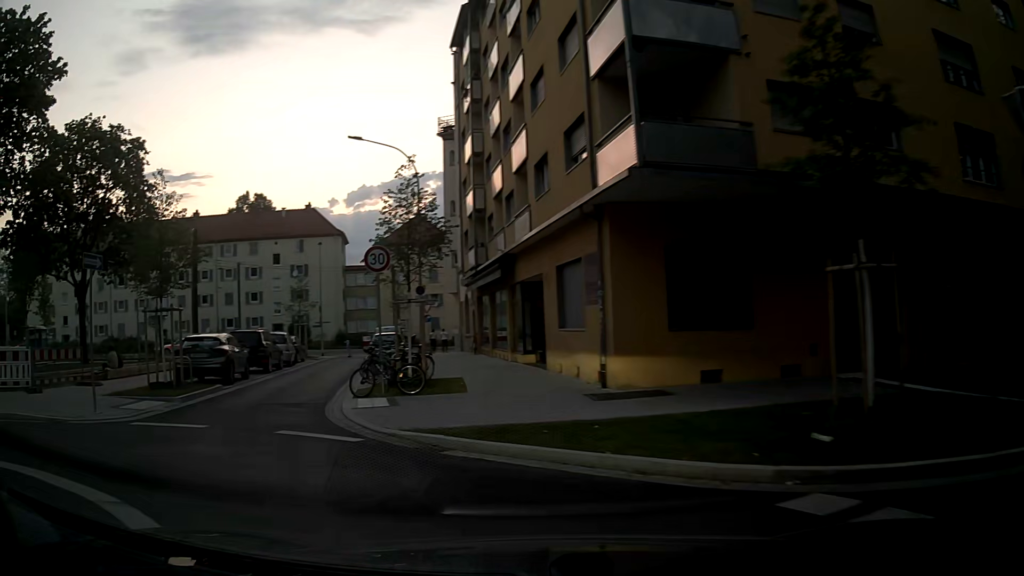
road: tertiary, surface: asphalt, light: Sunrise
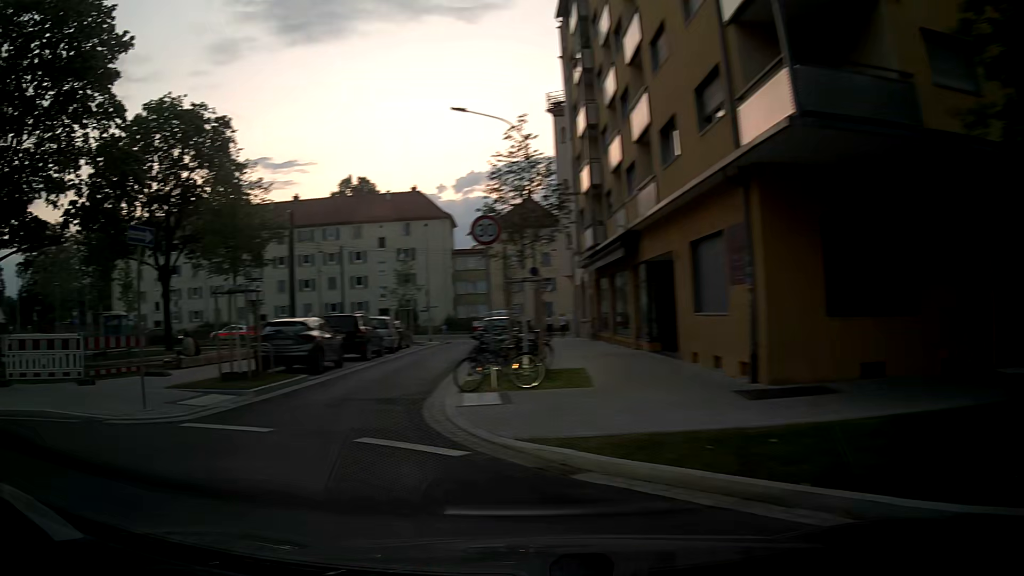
(-0.1, +2.2) m; -9°
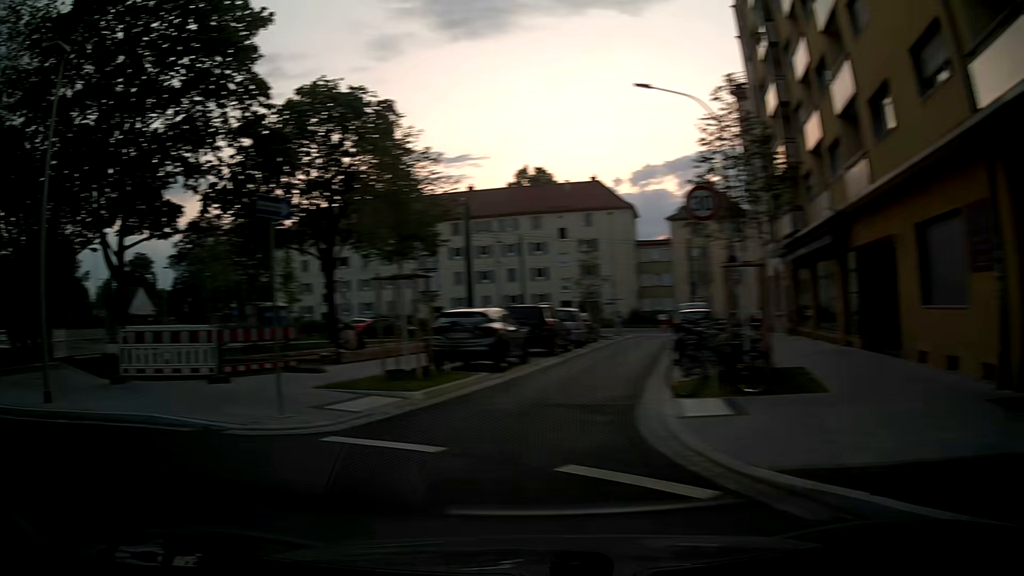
(-0.2, +2.1) m; -15°
